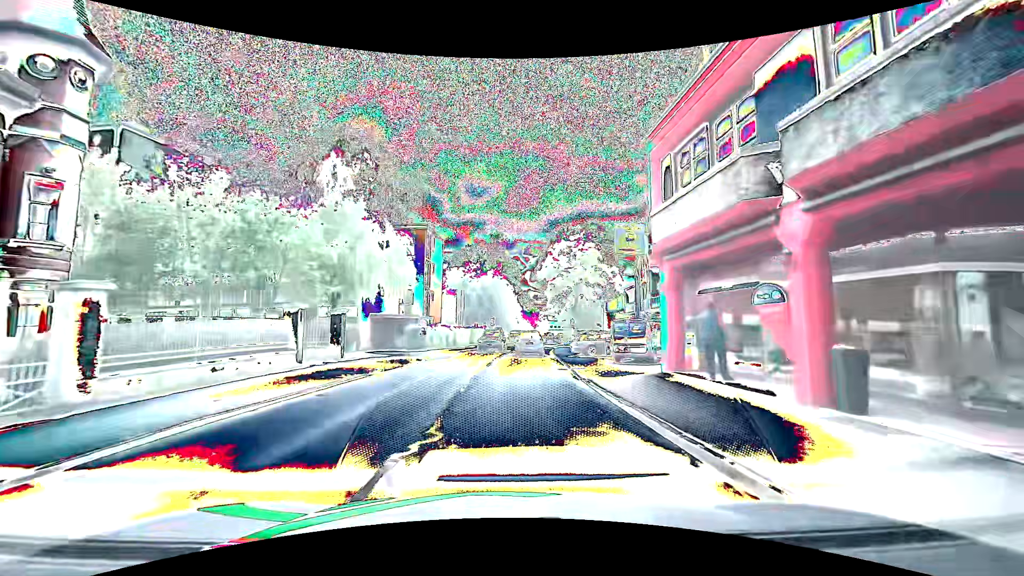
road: primary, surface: asphalt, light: Day
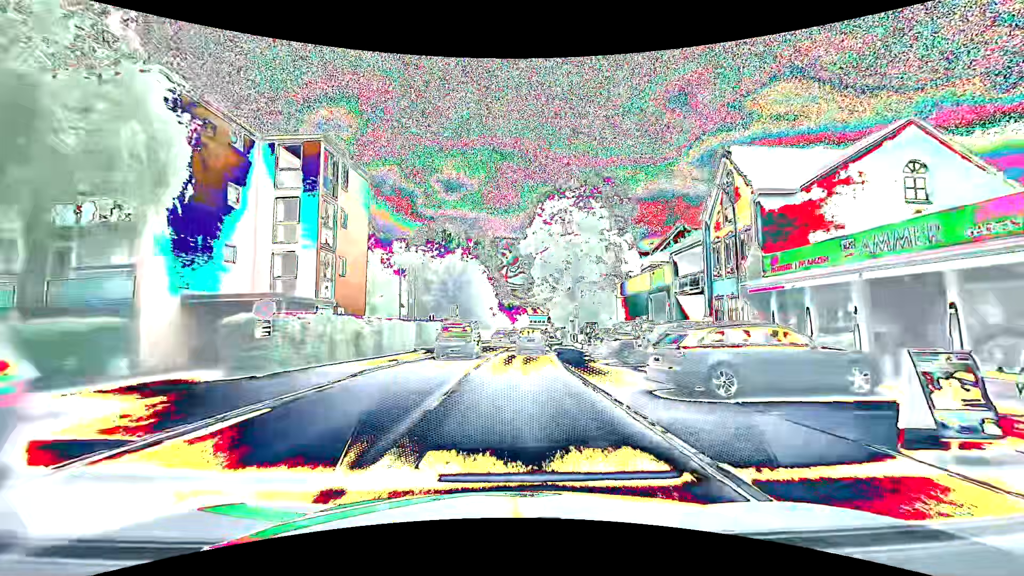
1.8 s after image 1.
(+0.2, +20.9) m; +3°
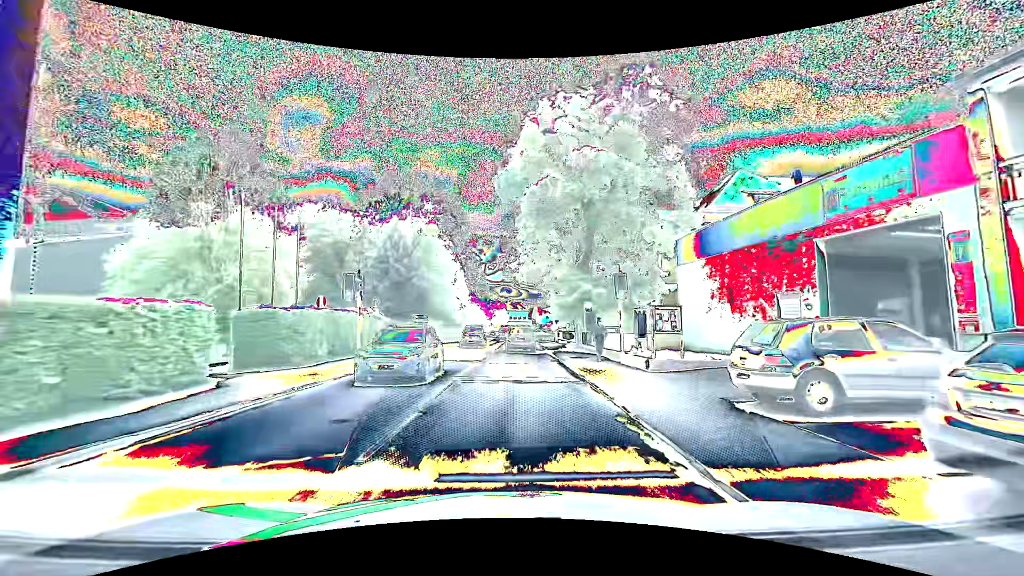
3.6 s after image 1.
(+0.4, +21.6) m; +2°
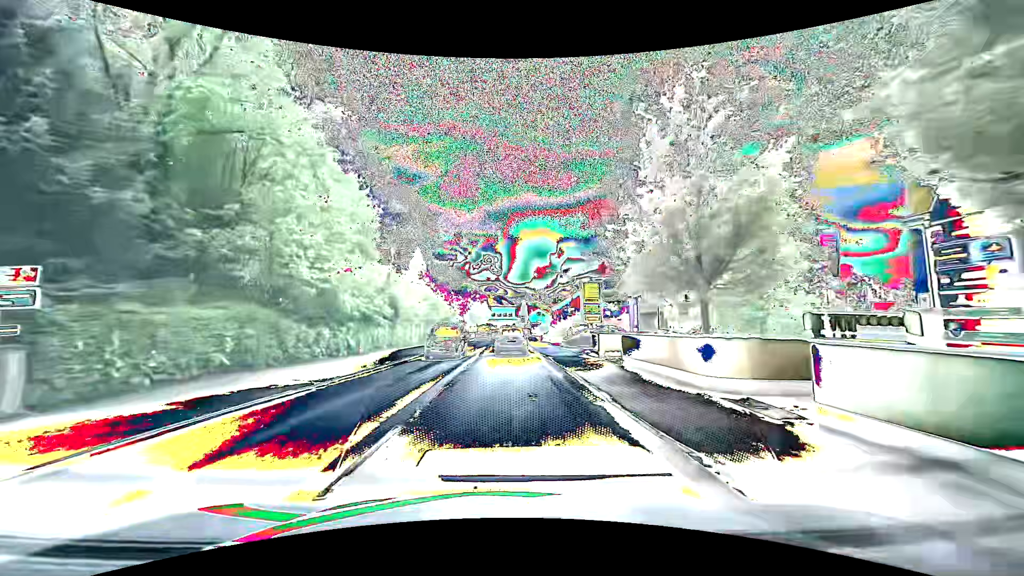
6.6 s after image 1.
(+0.9, +35.5) m; +2°
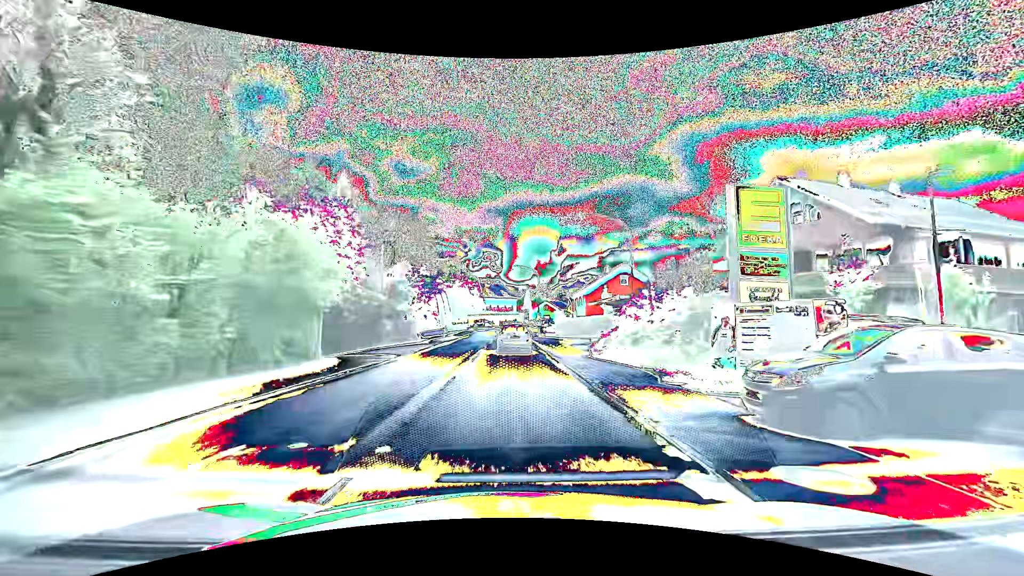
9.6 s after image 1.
(-0.3, +34.0) m; 0°
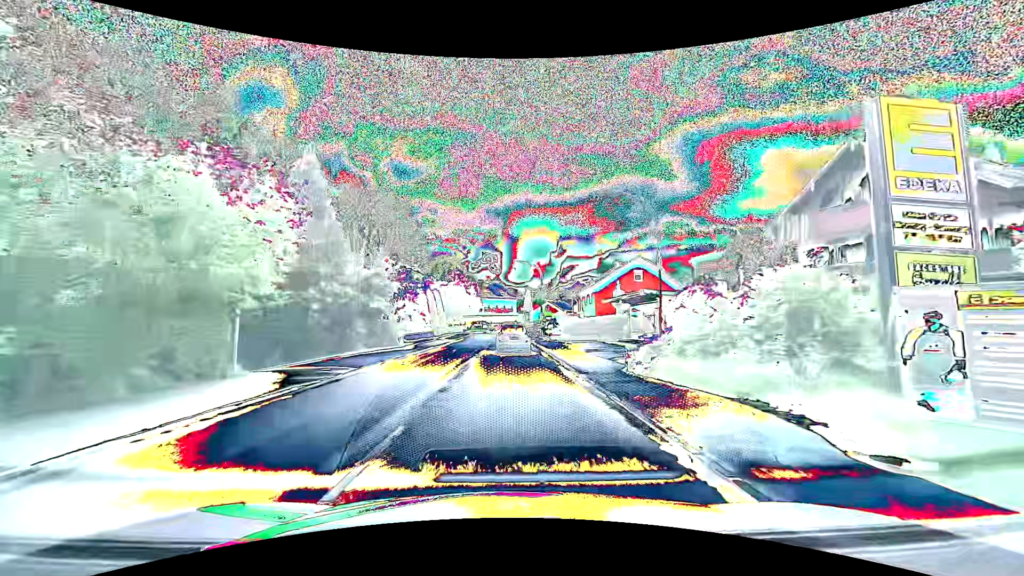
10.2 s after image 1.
(0.0, +6.8) m; 0°
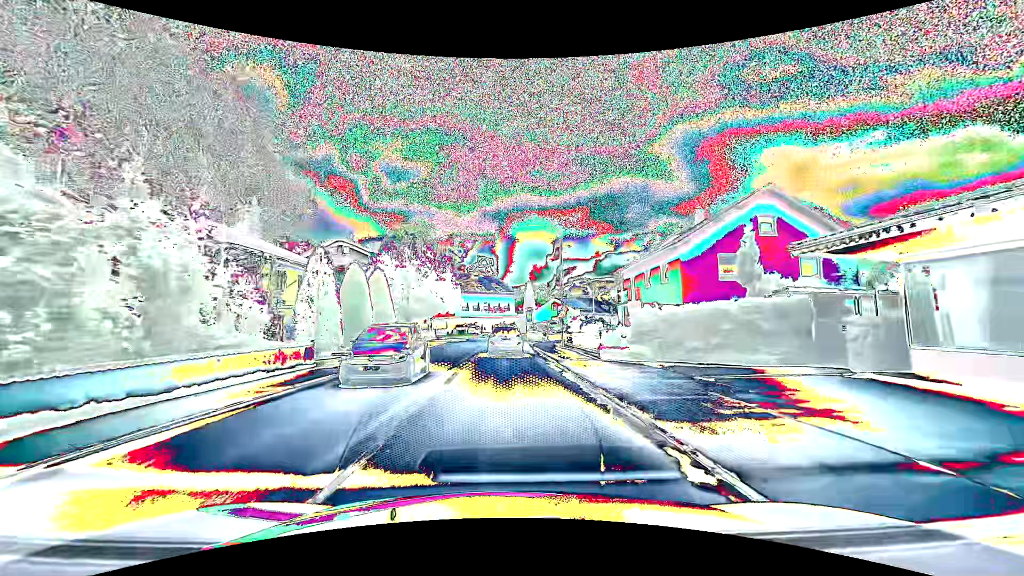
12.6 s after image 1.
(0.0, +27.6) m; 0°
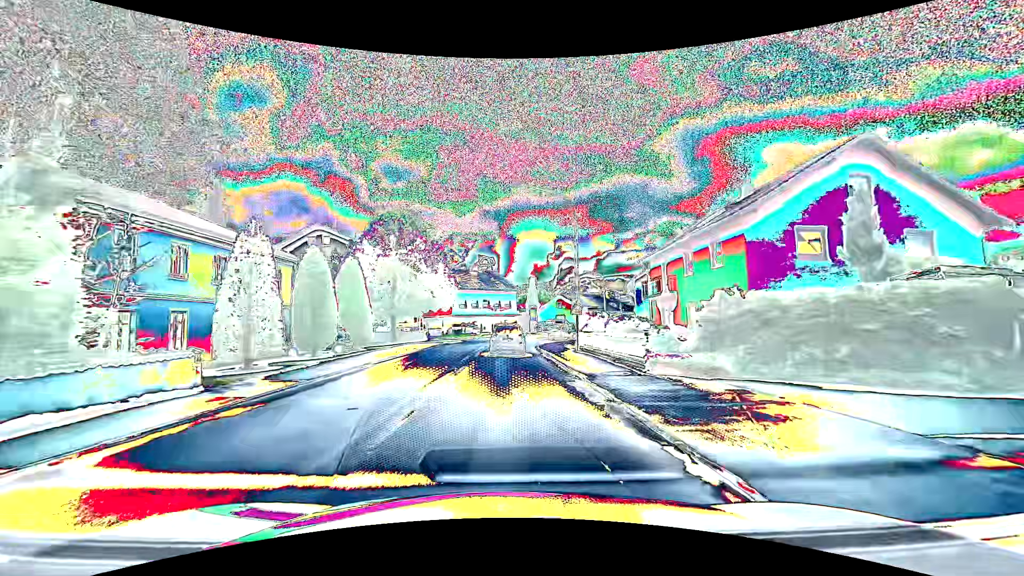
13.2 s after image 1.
(0.0, +6.9) m; 0°
(0, +10) (0, +20) (0, +30) (0, +40) (+2, +50) (+5, +59) (+10, +68) (+17, +75) (+24, +82) (+31, +89) m
